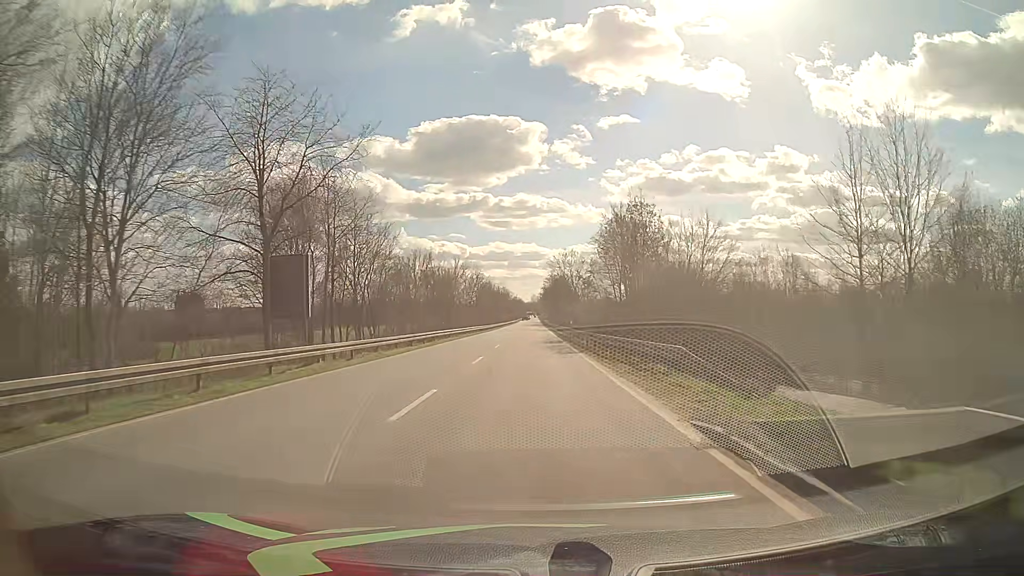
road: primary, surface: asphalt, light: Day
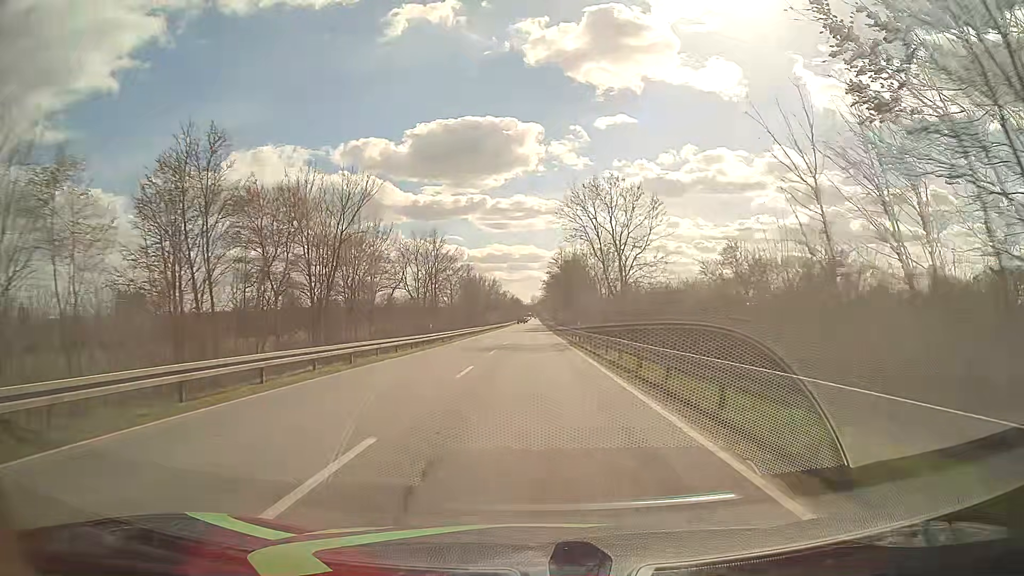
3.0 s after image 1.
(0.0, +53.6) m; 0°
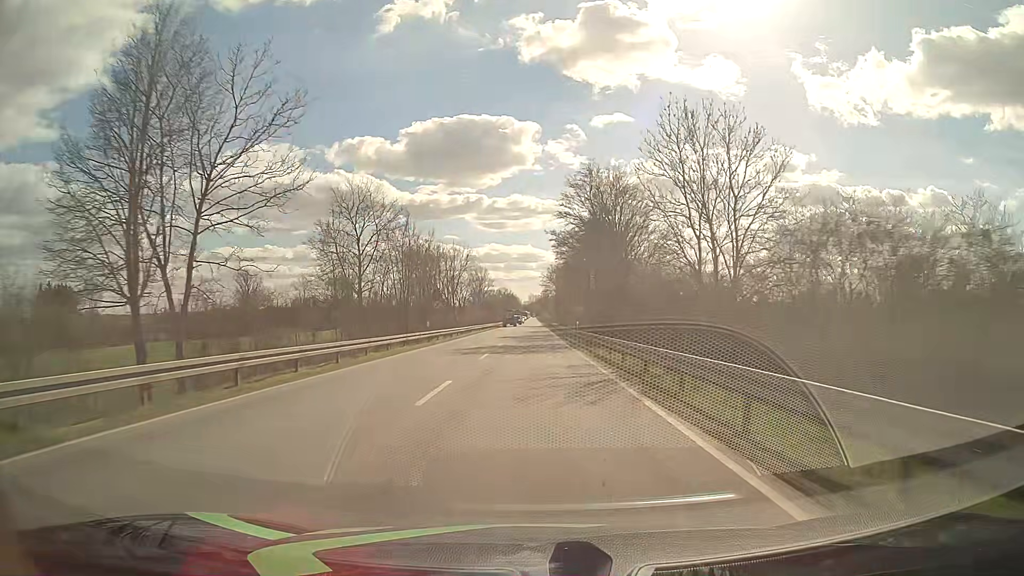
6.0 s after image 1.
(-0.1, +53.6) m; 0°
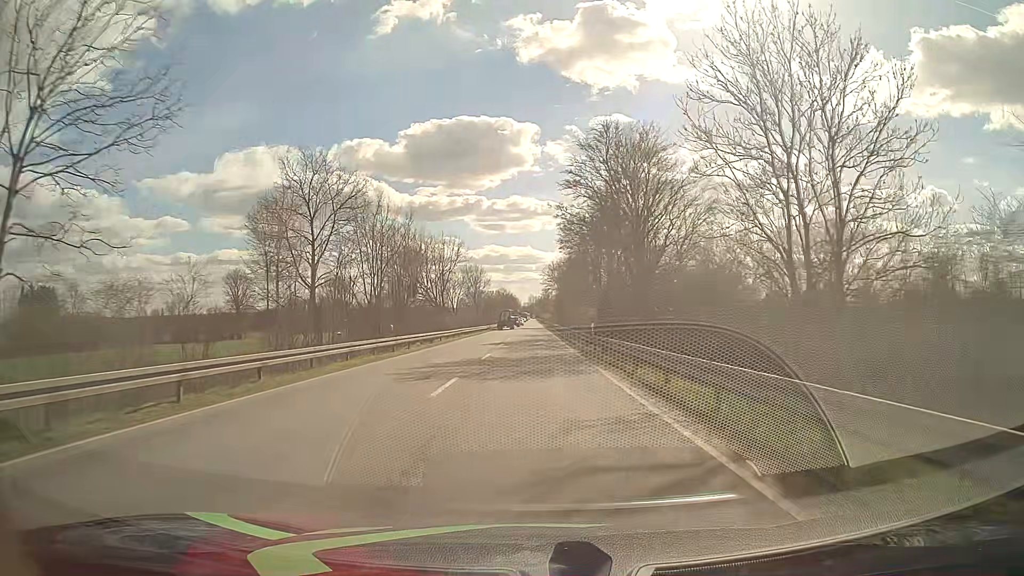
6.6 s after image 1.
(0.0, +10.7) m; 0°
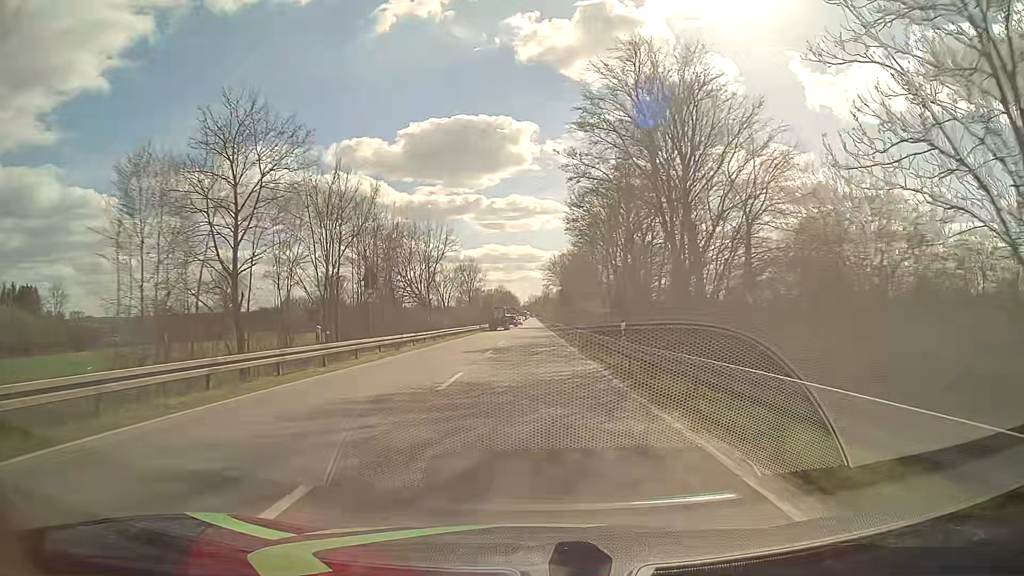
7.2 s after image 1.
(0.0, +10.7) m; 0°
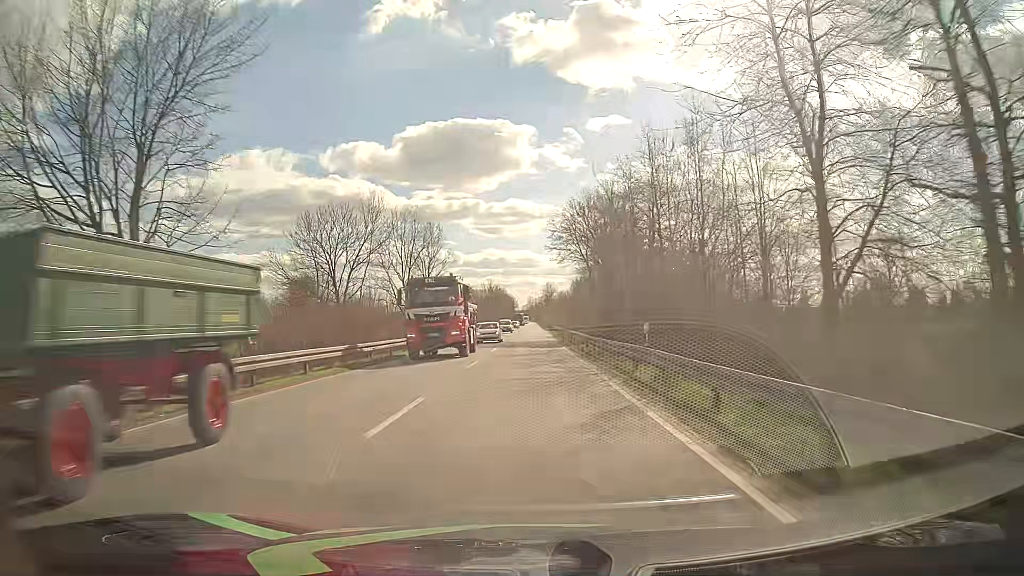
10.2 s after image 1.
(0.0, +53.9) m; 0°
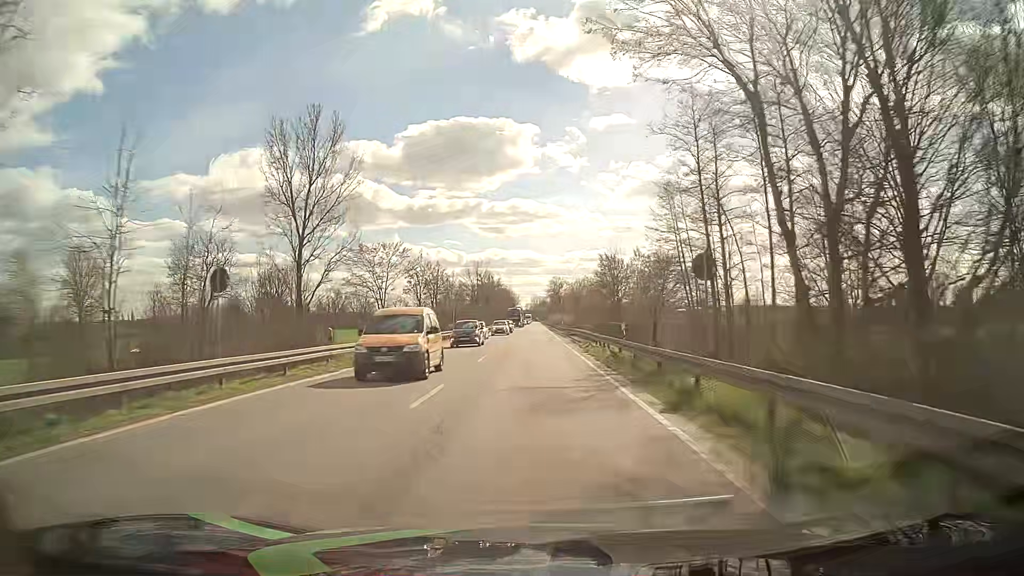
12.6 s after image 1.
(+0.2, +46.2) m; 0°
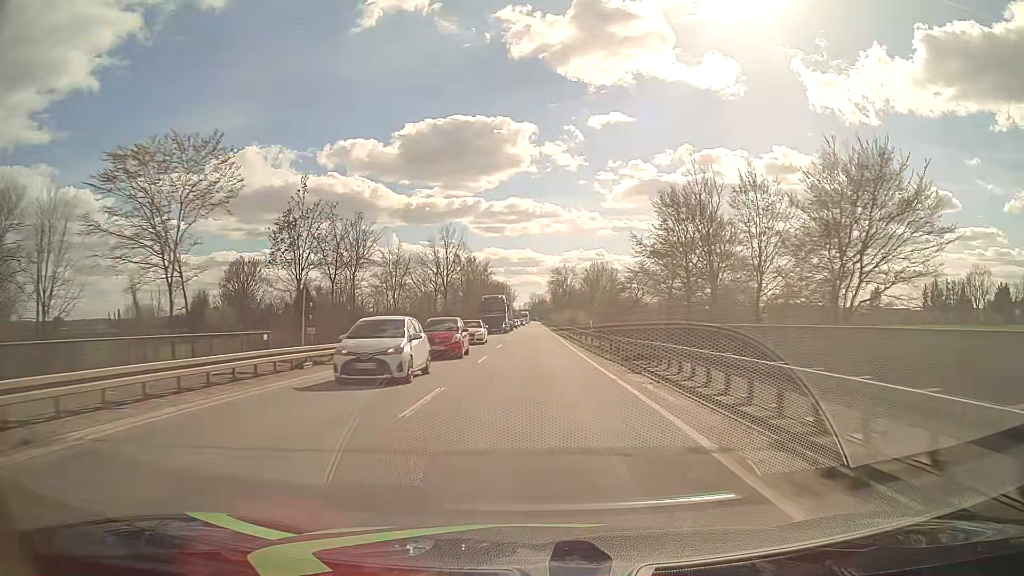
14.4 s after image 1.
(+0.2, +37.7) m; +1°
(0, +10) (0, +20) (0, +30) (0, +40) (0, +50) (0, +60) (0, +70) (0, +80) (0, +90) (0, +100) m
